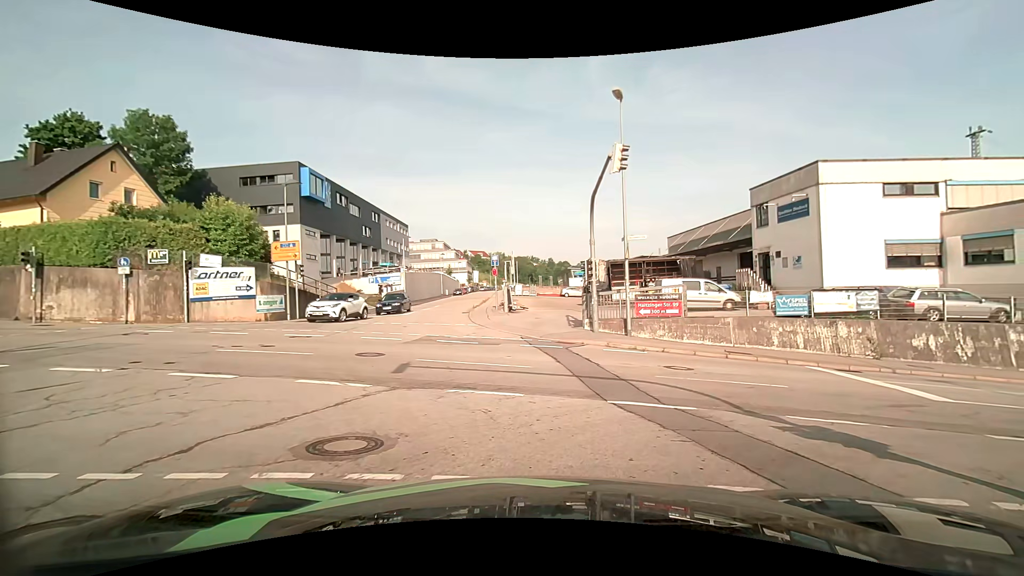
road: residential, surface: asphalt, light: Day
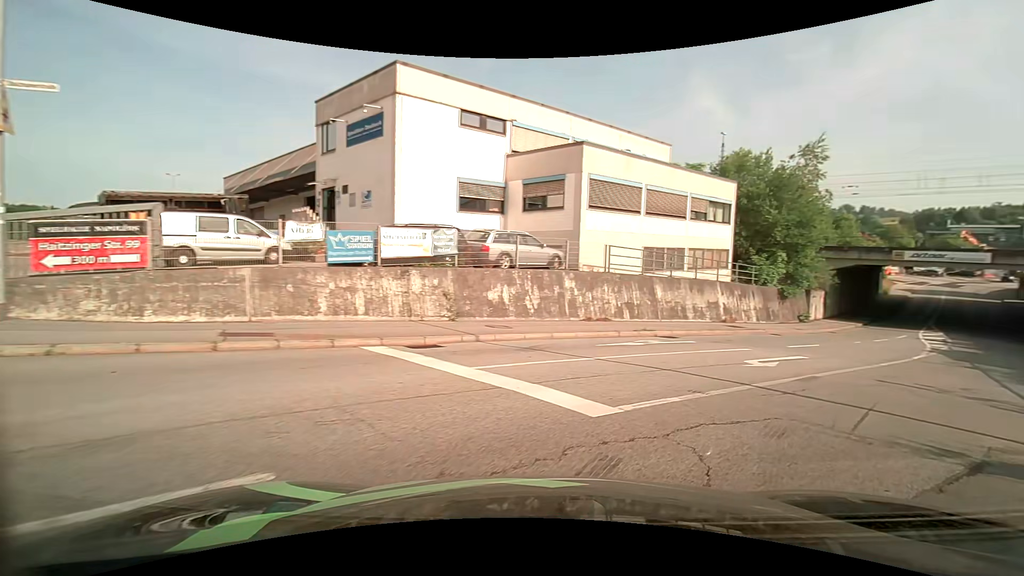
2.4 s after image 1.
(+3.3, +9.4) m; +46°
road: tertiary
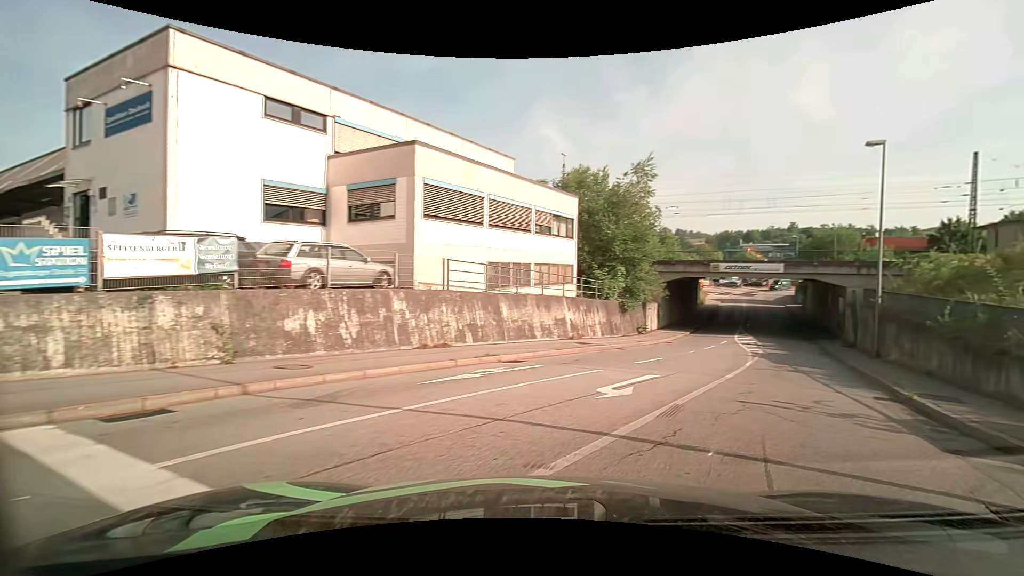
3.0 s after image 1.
(+0.4, +3.0) m; +16°
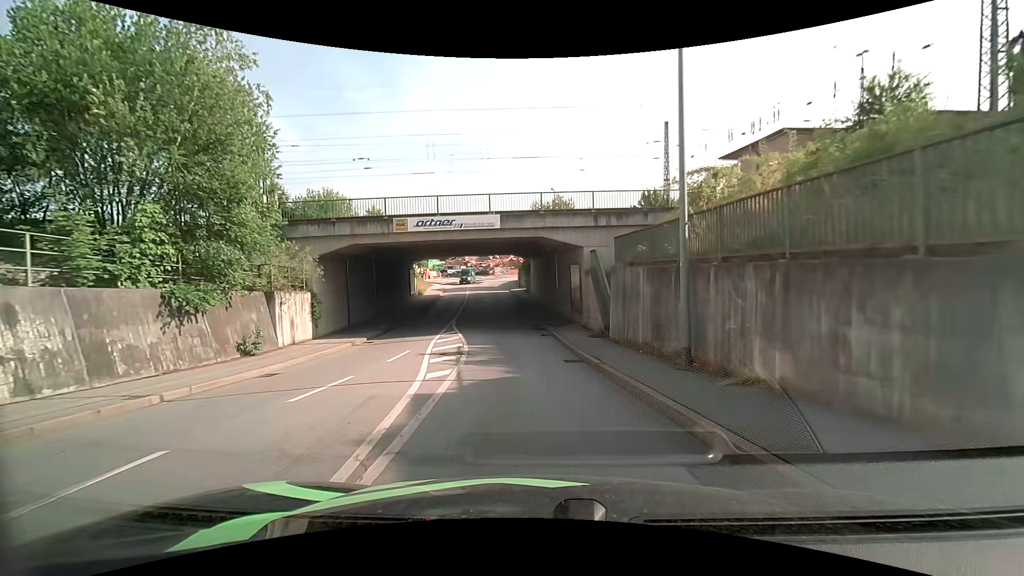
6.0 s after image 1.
(+7.3, +17.6) m; +28°
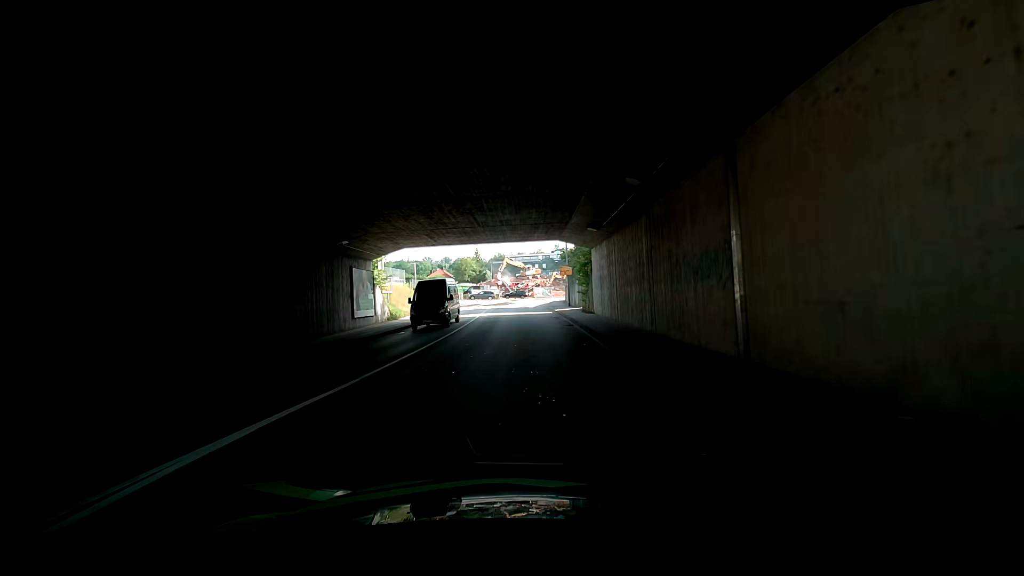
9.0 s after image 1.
(-1.3, +27.0) m; -4°
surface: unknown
